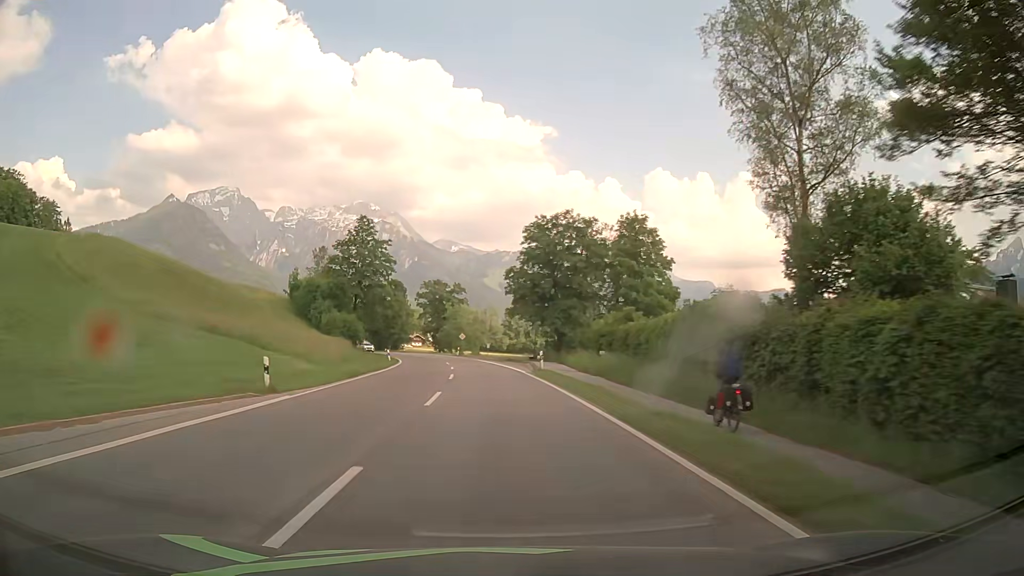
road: secondary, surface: asphalt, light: Day
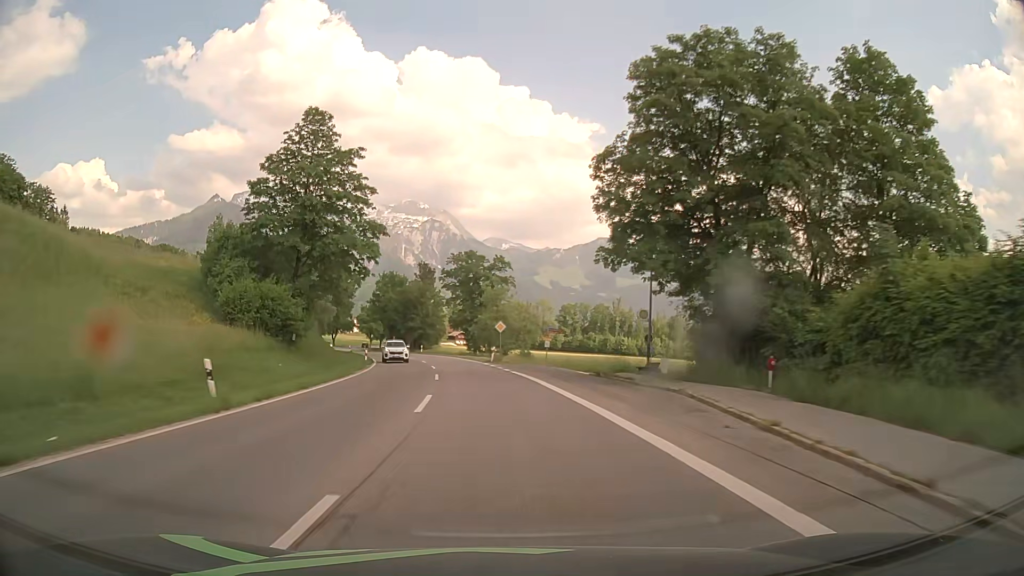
(-1.6, +37.4) m; -5°
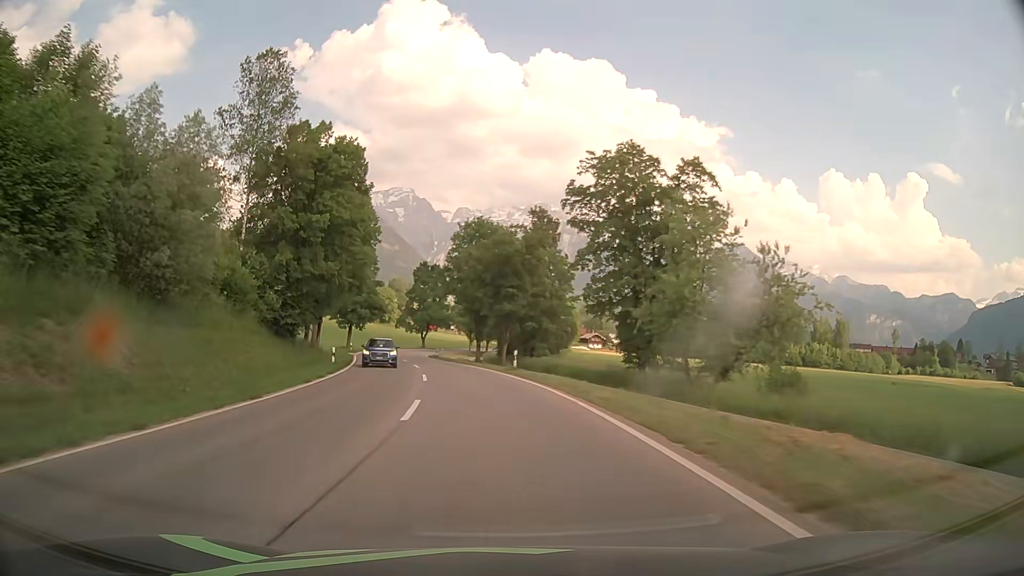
(-4.1, +49.8) m; -11°
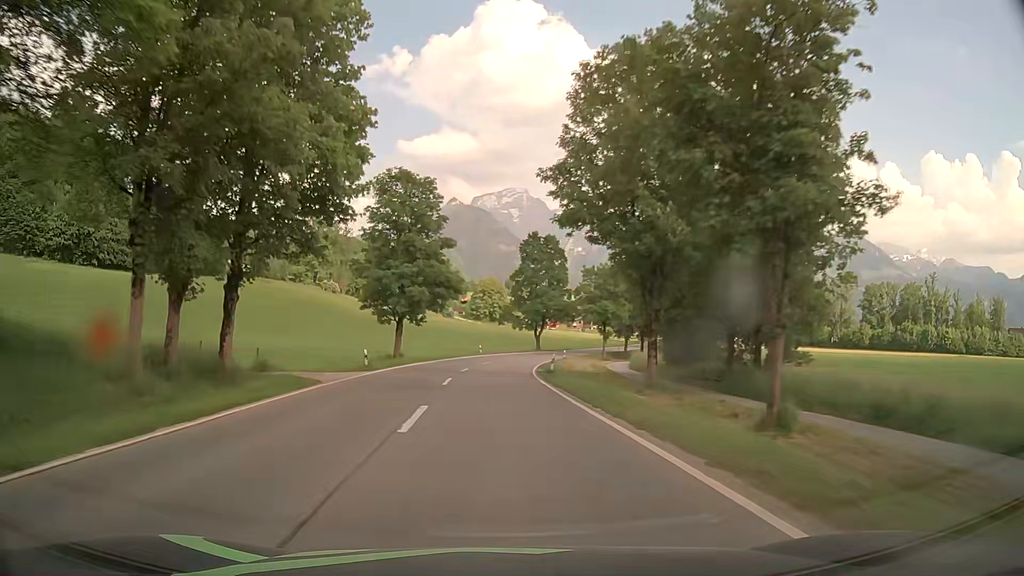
(-3.2, +37.3) m; -10°
